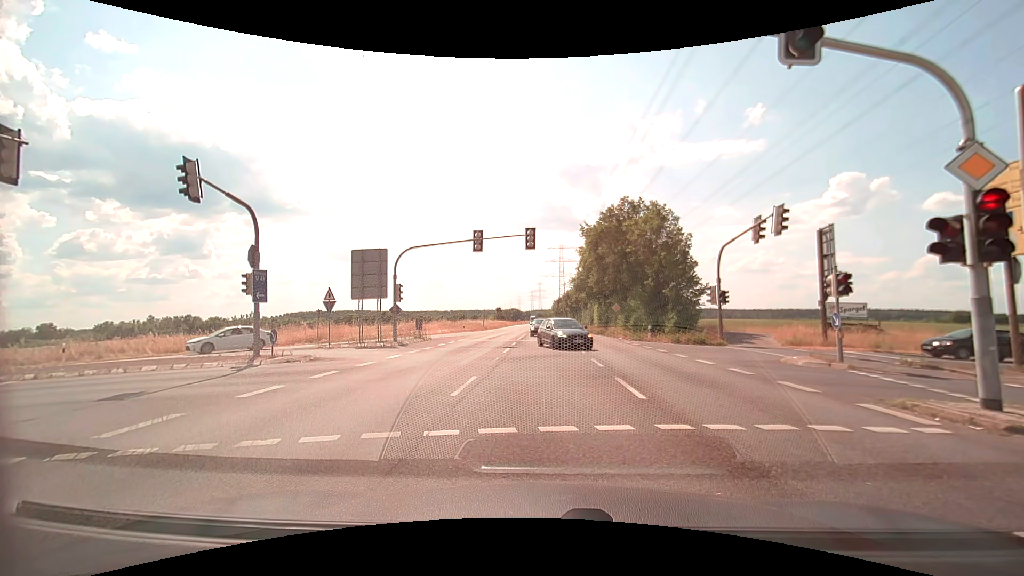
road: secondary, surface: asphalt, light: Day
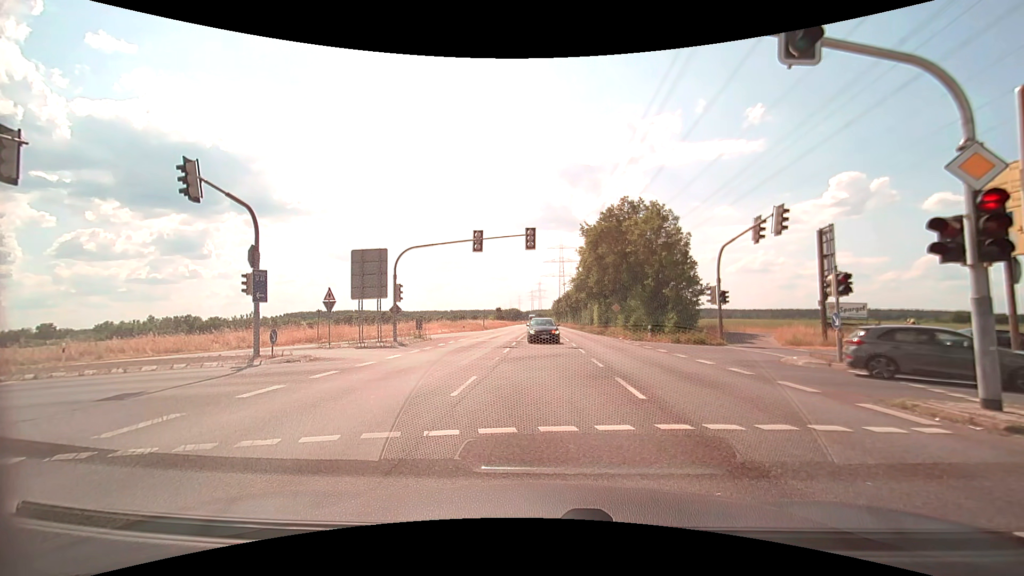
(0.0, 0.0) m; 0°
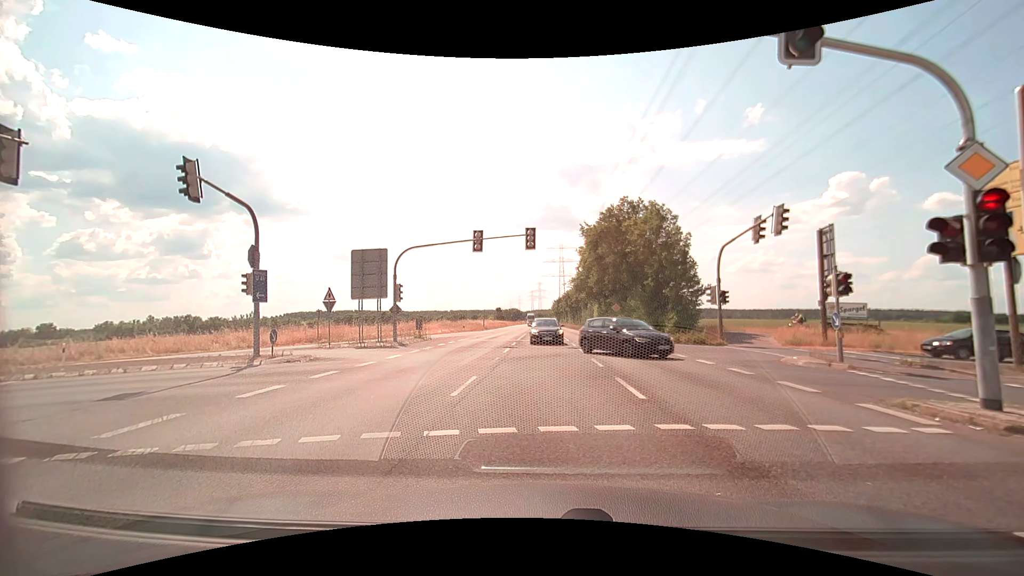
(0.0, 0.0) m; 0°
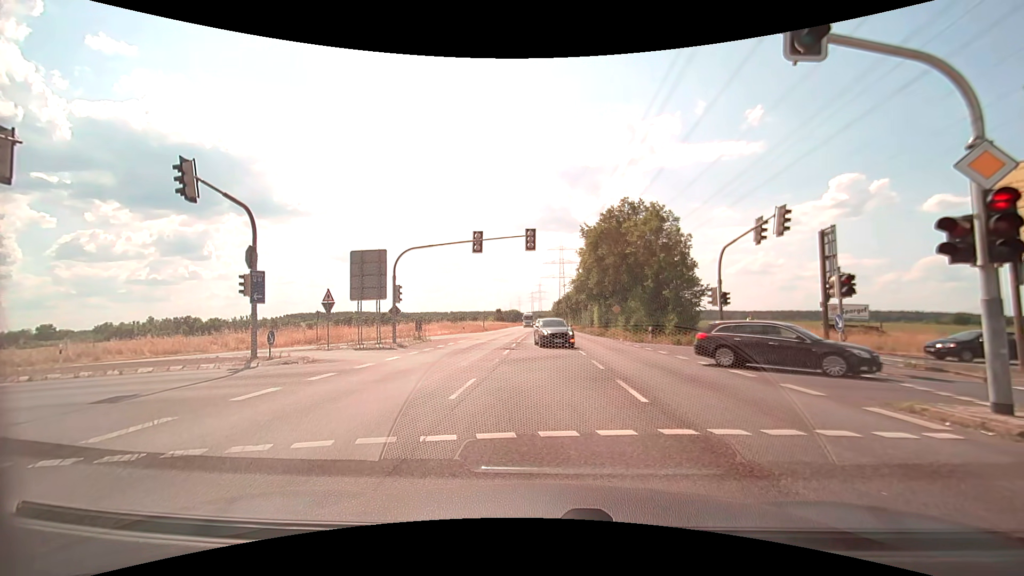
(0.0, +0.2) m; 0°
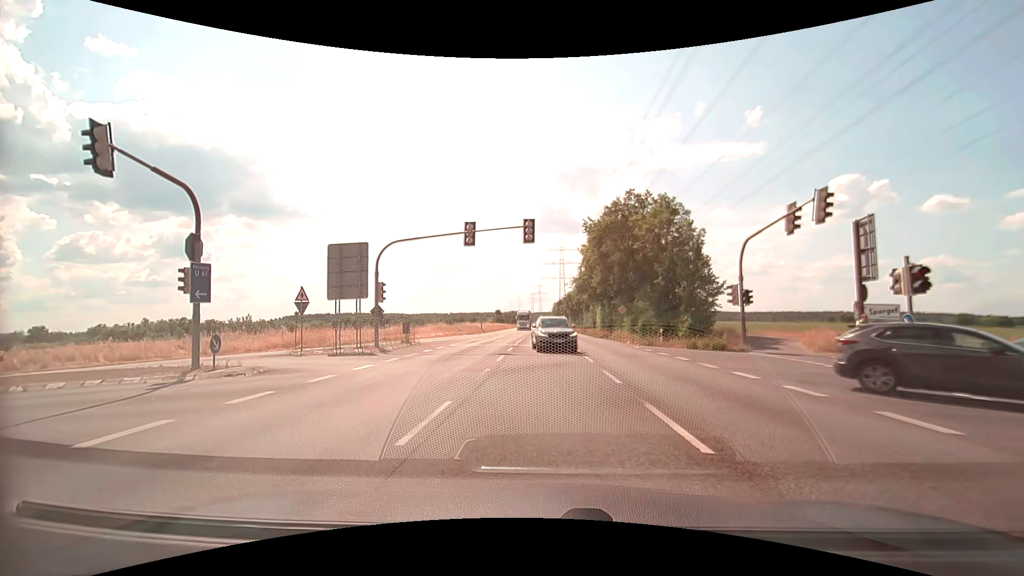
(+0.1, +3.4) m; +1°
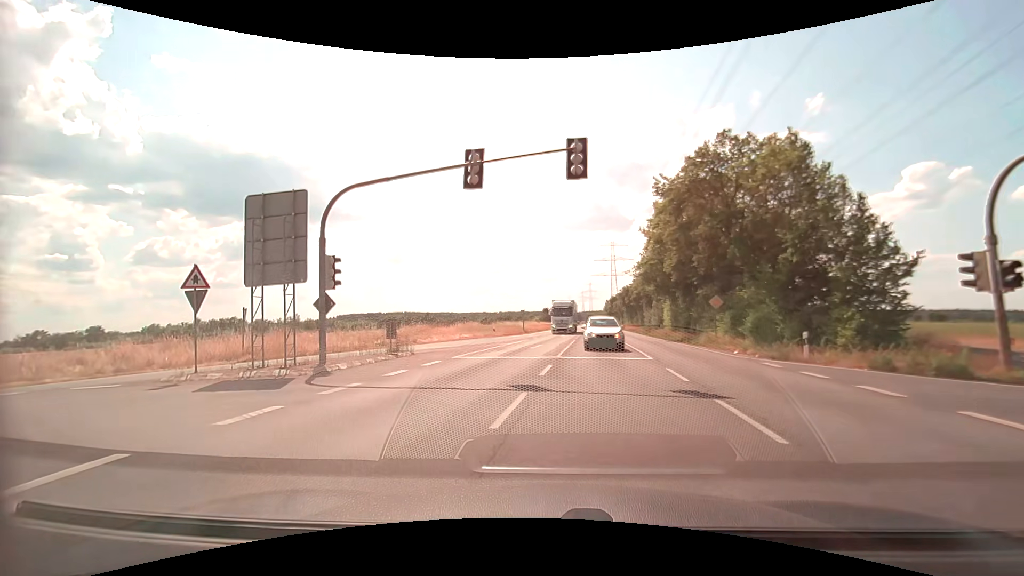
(-0.1, +11.7) m; -5°
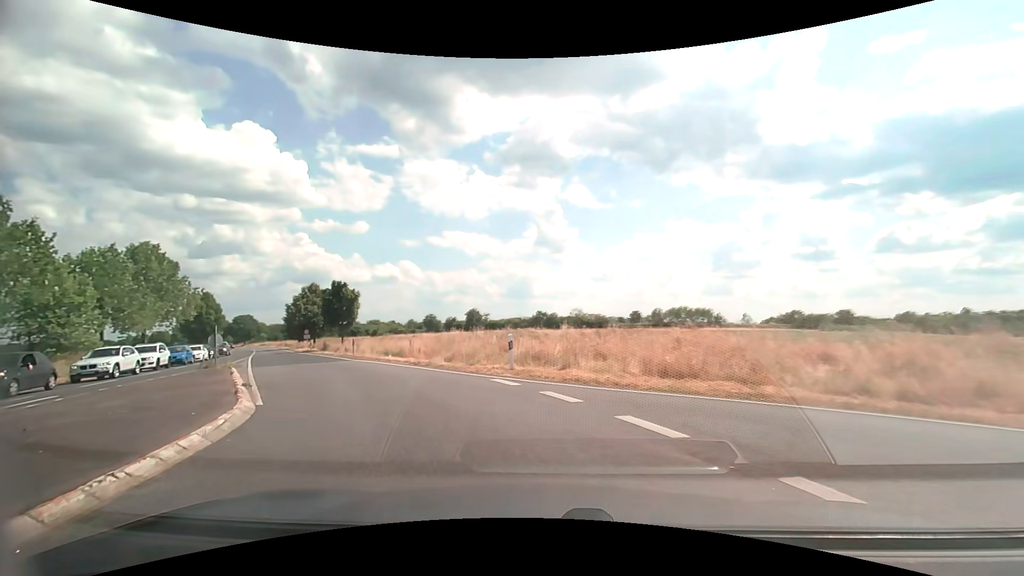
(-8.3, +12.0) m; -73°
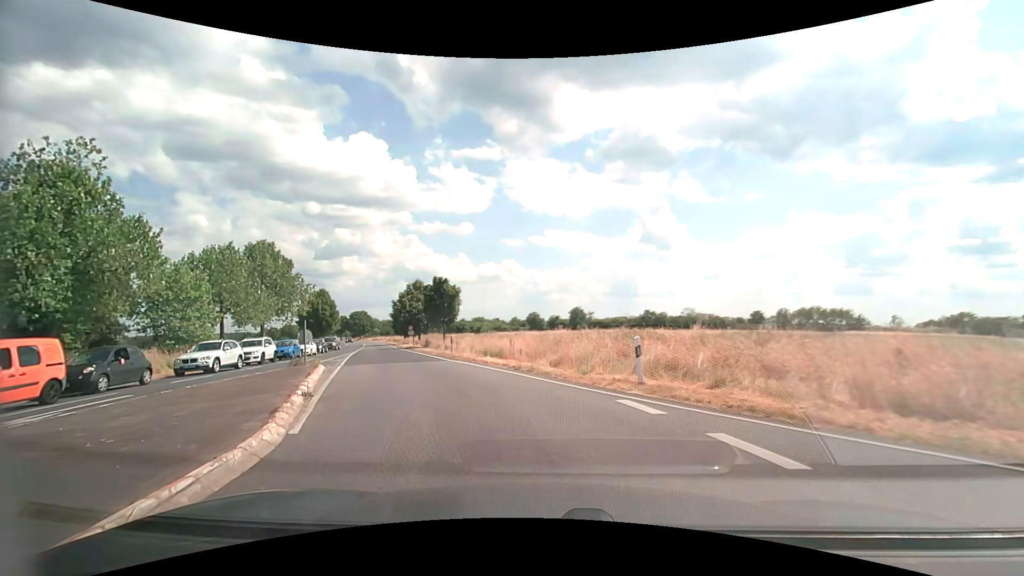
(-0.4, +3.6) m; -12°
(-2, +10) (-5, +19) (-8, +29) (-12, +38) (-16, +47) (-19, +57) (-23, +66) (-26, +75) (-30, +85) (-33, +94) m
